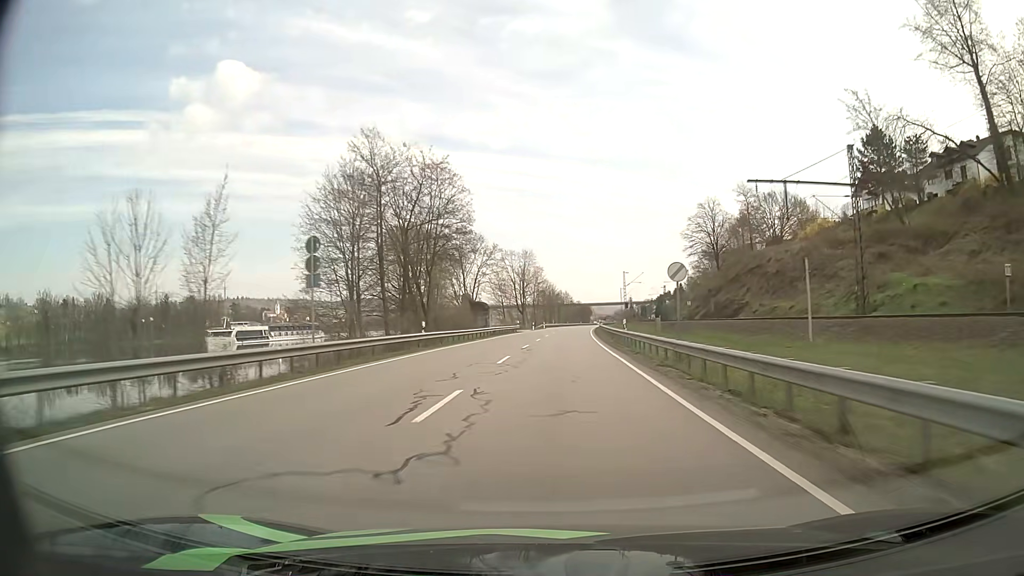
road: primary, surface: asphalt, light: Day
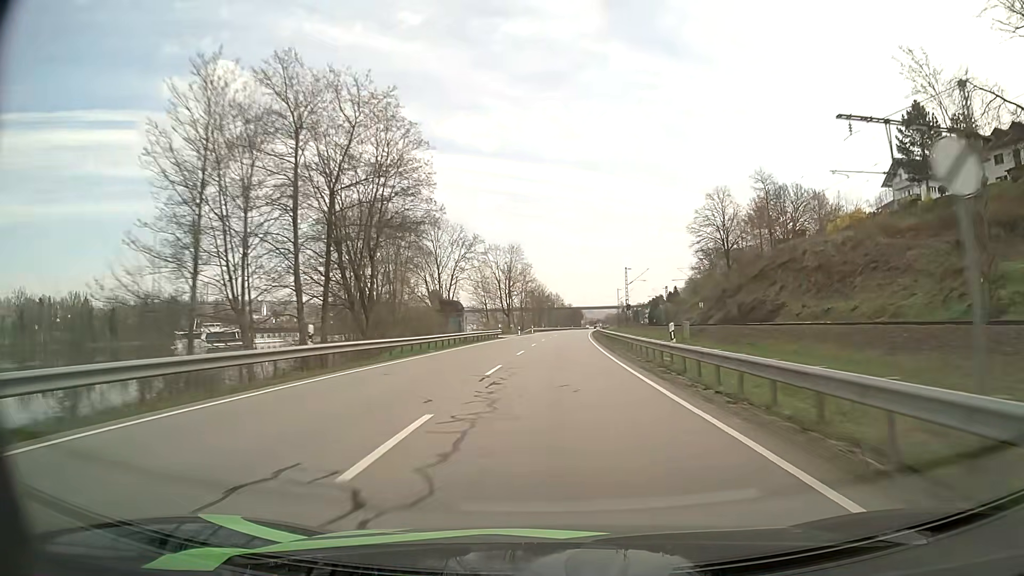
(+0.1, +15.2) m; +1°
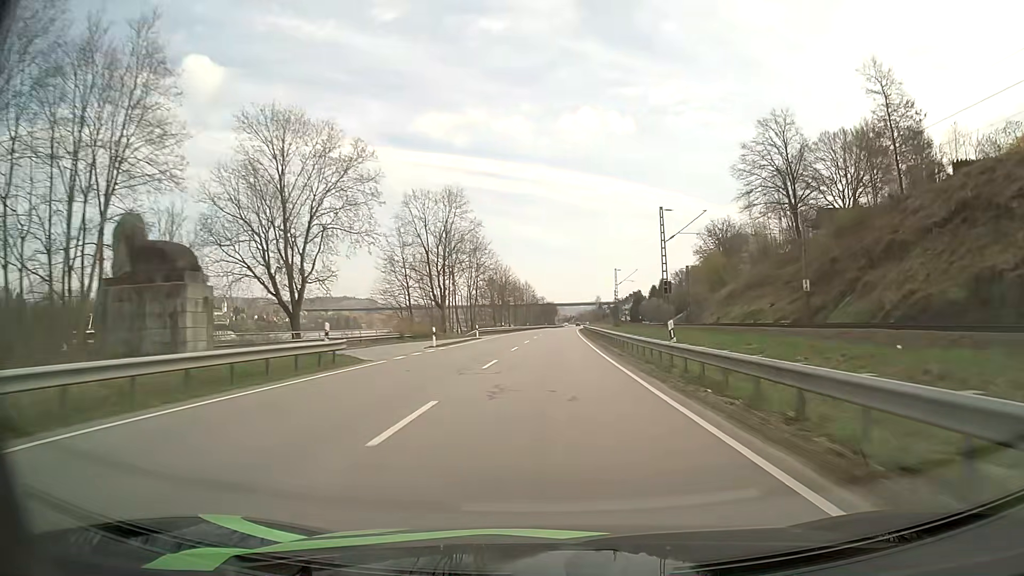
(+1.2, +46.1) m; +3°
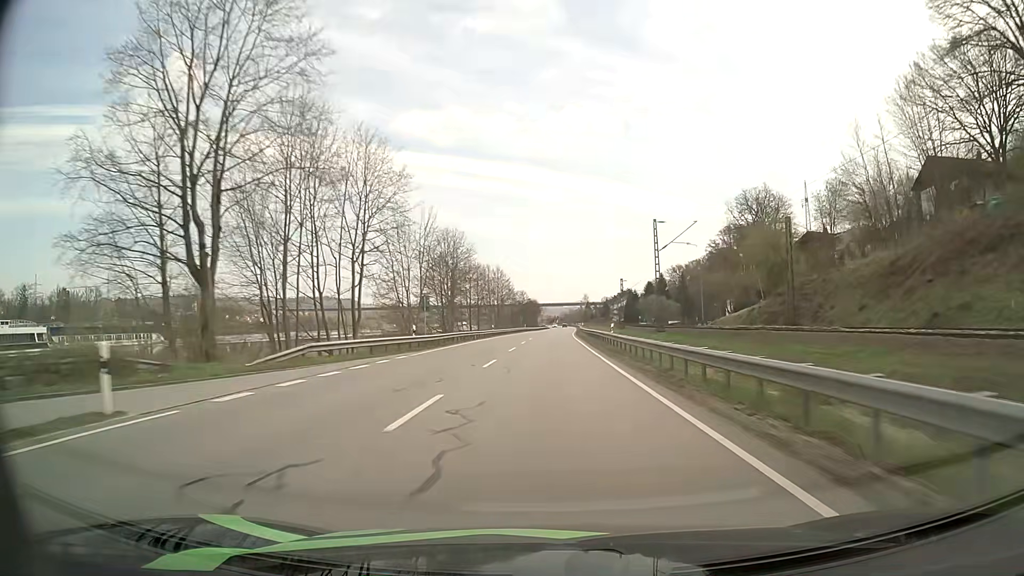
(+0.6, +46.6) m; +1°
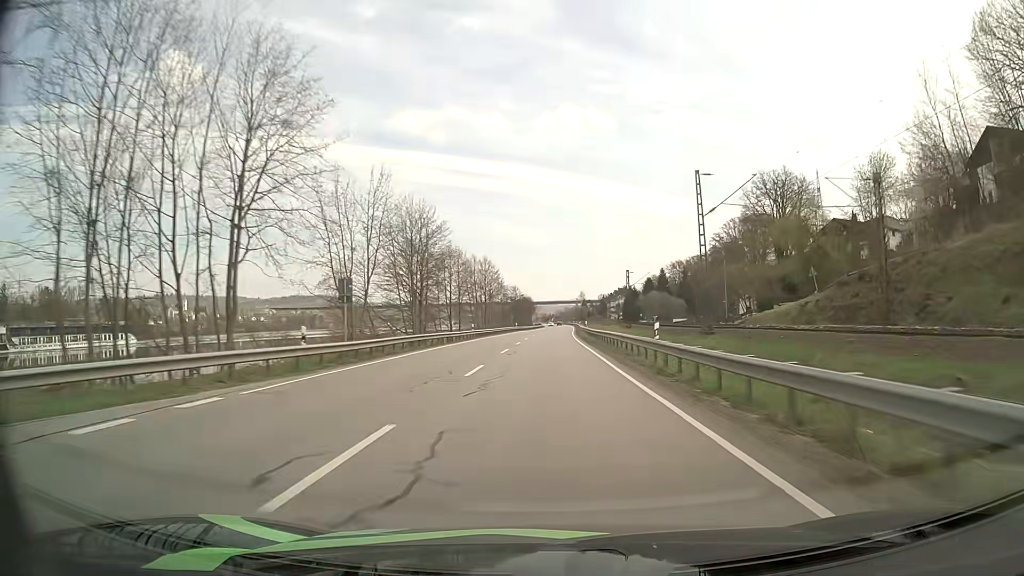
(+0.1, +15.6) m; 0°
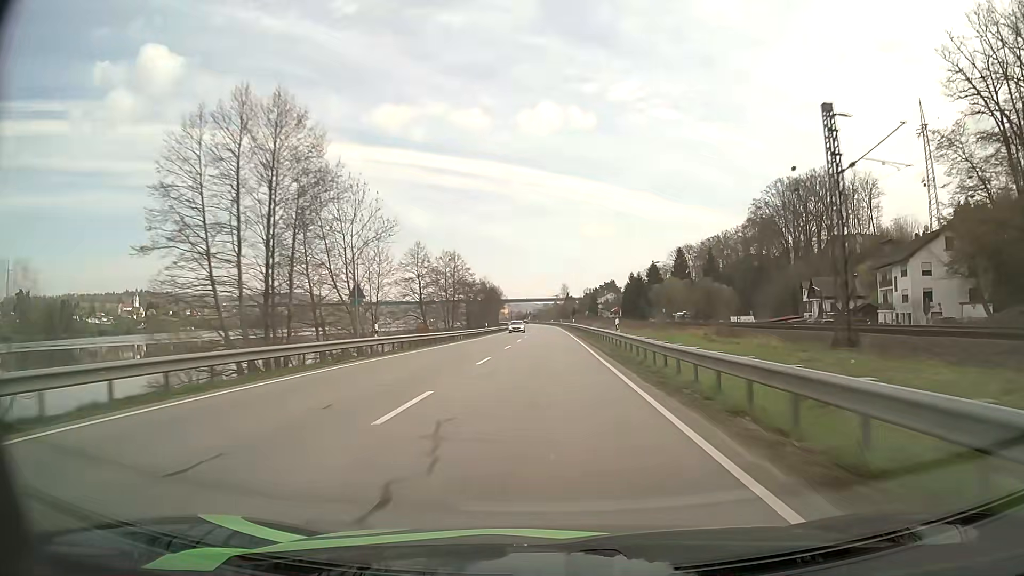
(+1.3, +79.4) m; +2°
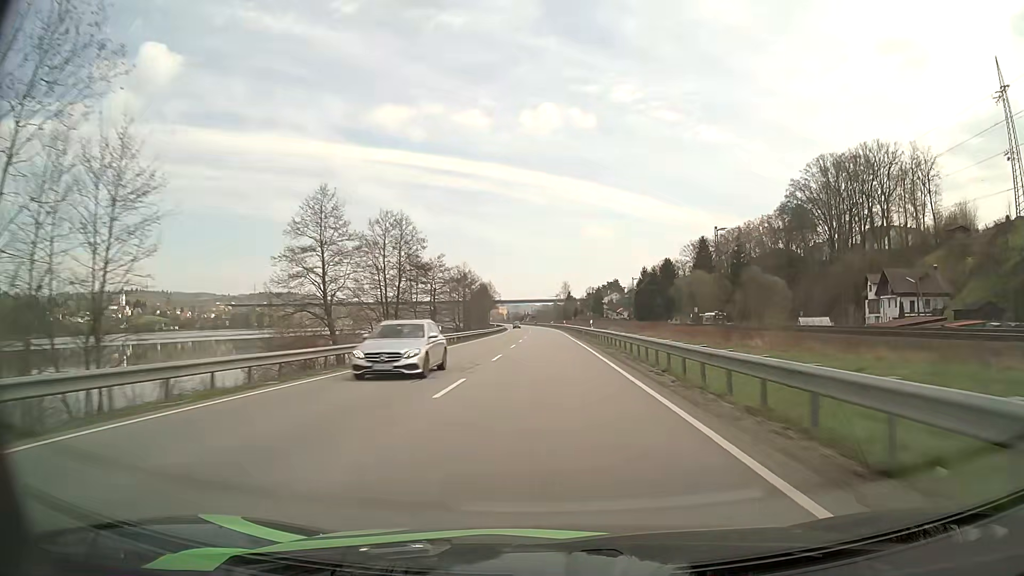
(+0.1, +32.3) m; 0°
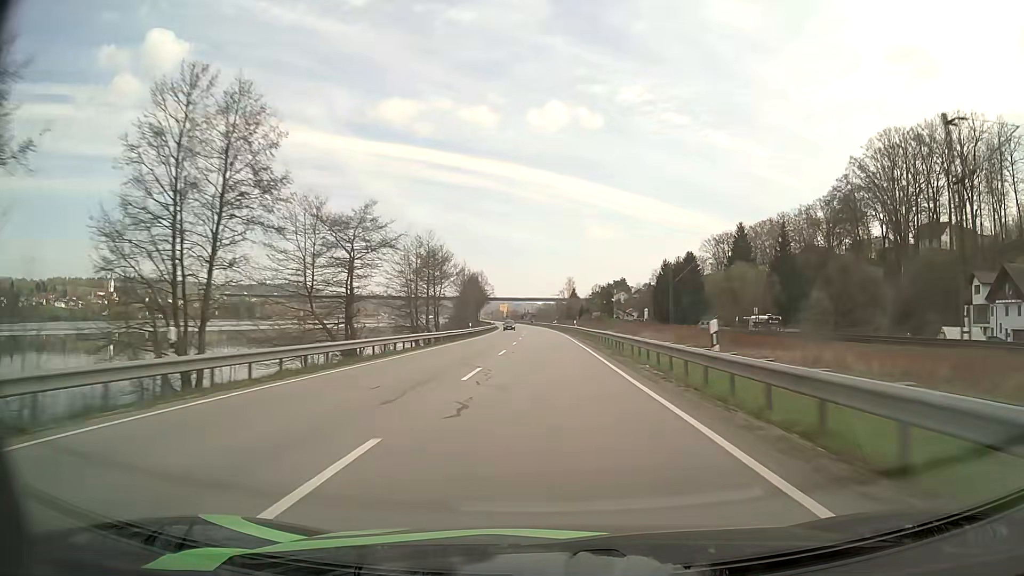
(0.0, +32.5) m; 0°
(0, +10) (0, +20) (0, +30) (0, +40) (0, +50) (0, +60) (0, +70) (-1, +80) (-1, +90) (-1, +100) m
